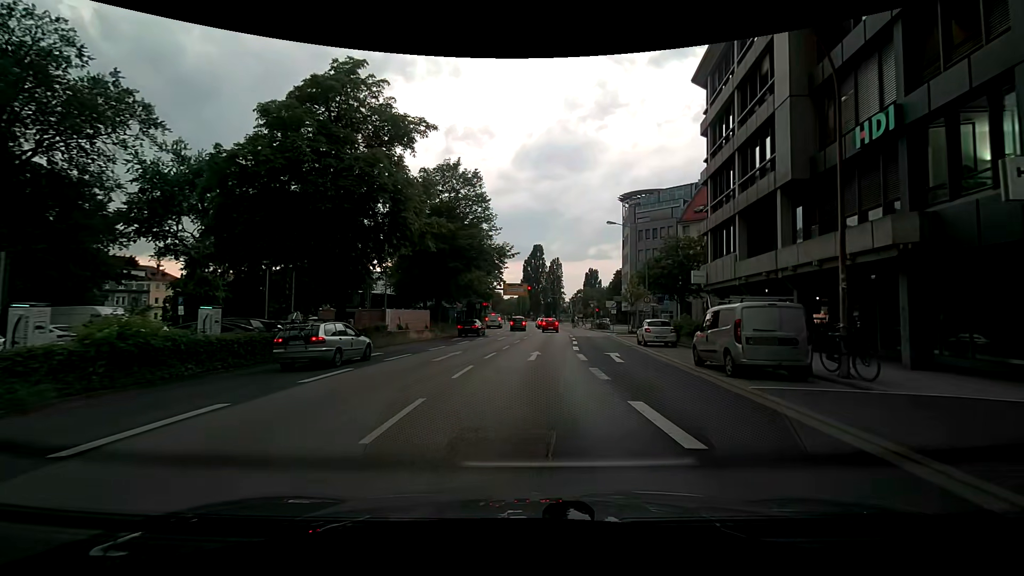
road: primary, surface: asphalt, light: Day
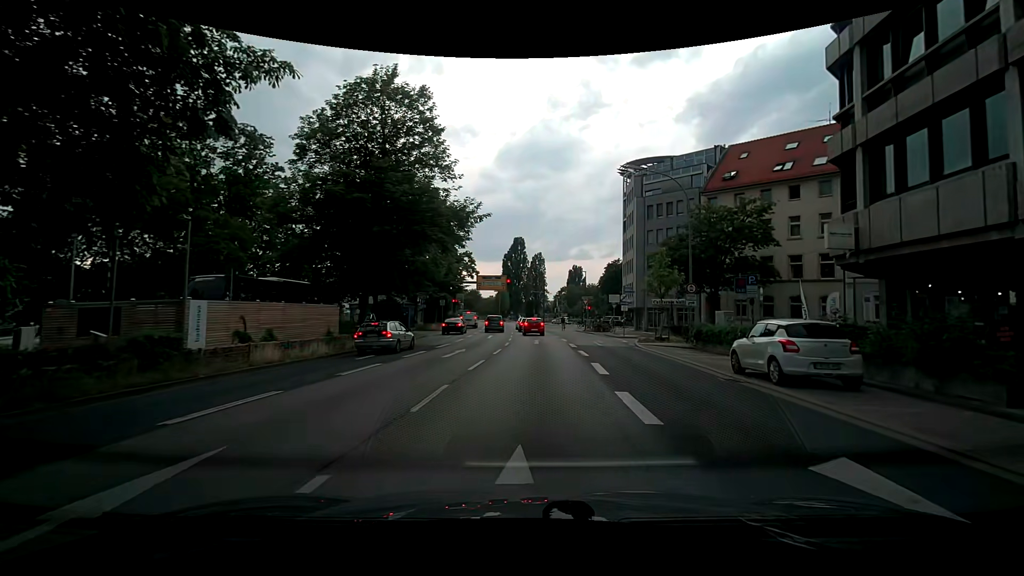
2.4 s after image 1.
(+0.5, +16.0) m; +2°
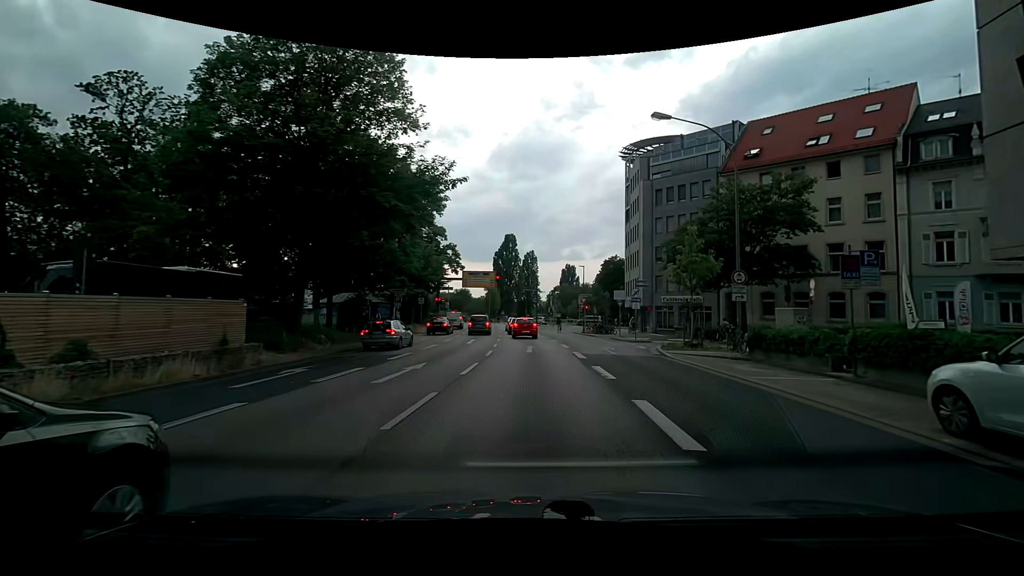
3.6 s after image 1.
(+0.2, +7.3) m; +1°
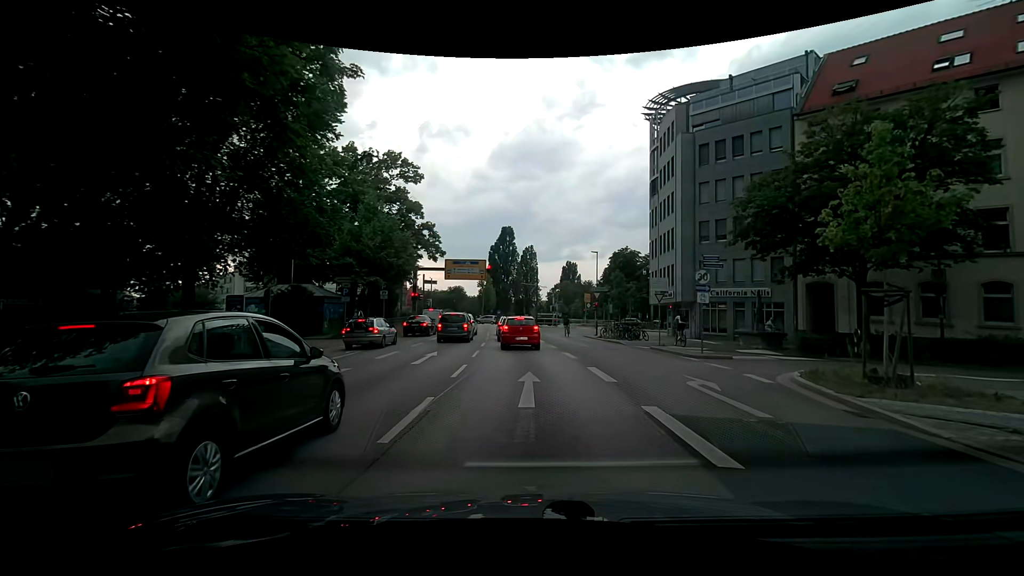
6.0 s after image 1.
(+0.1, +12.7) m; 0°
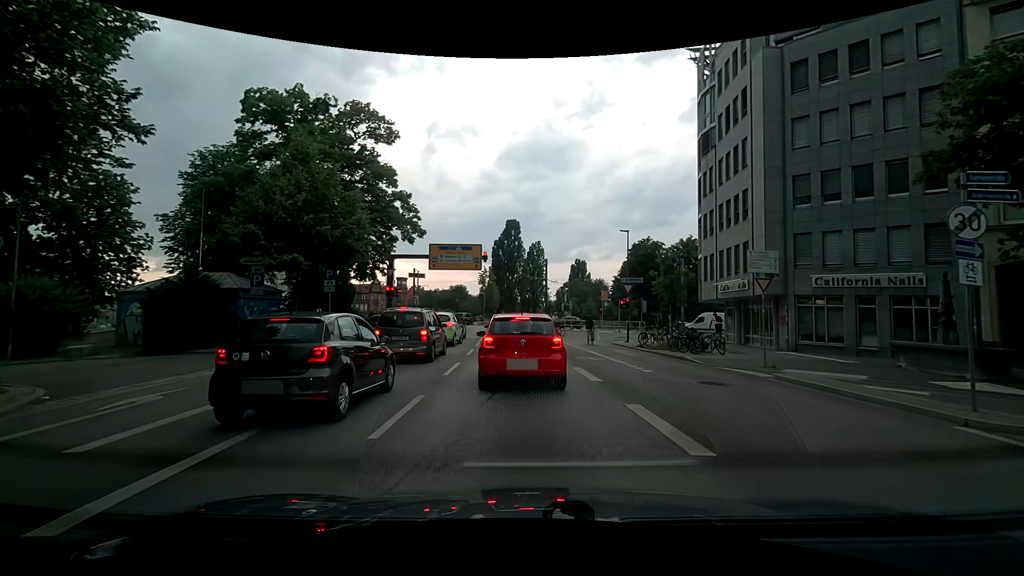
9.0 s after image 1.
(0.0, +11.5) m; 0°
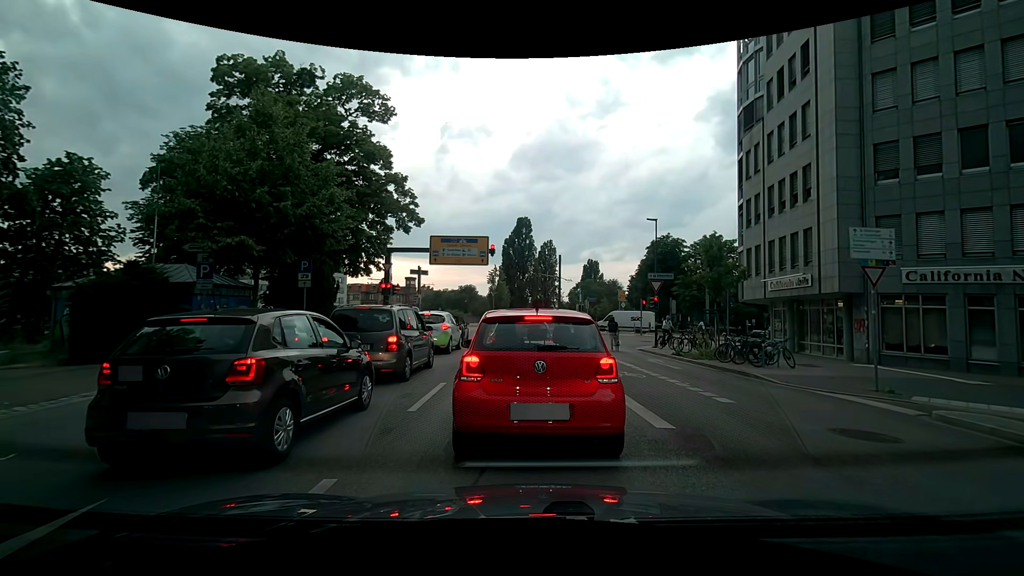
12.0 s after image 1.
(0.0, +4.2) m; -1°
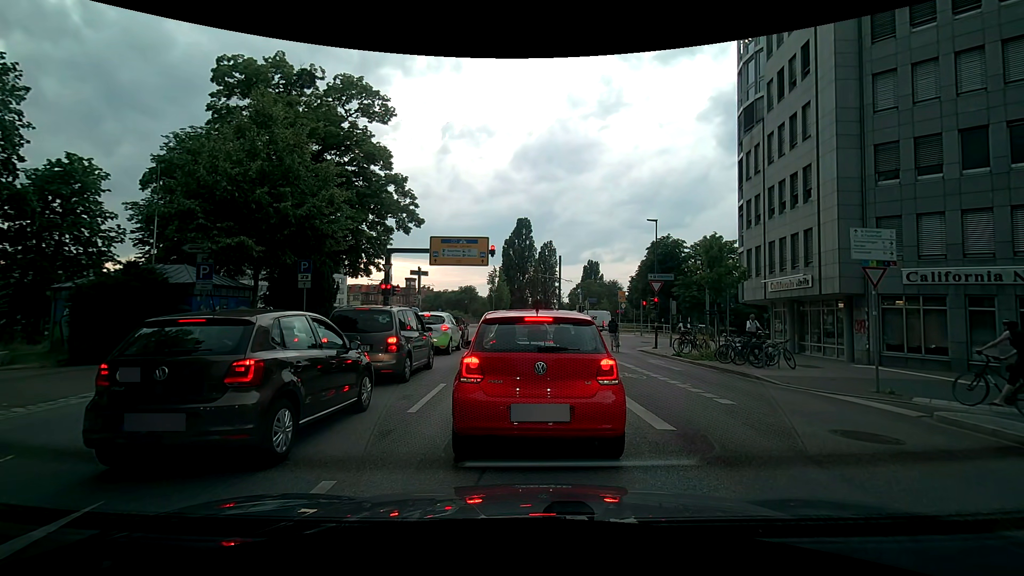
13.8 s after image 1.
(0.0, +0.1) m; 0°
